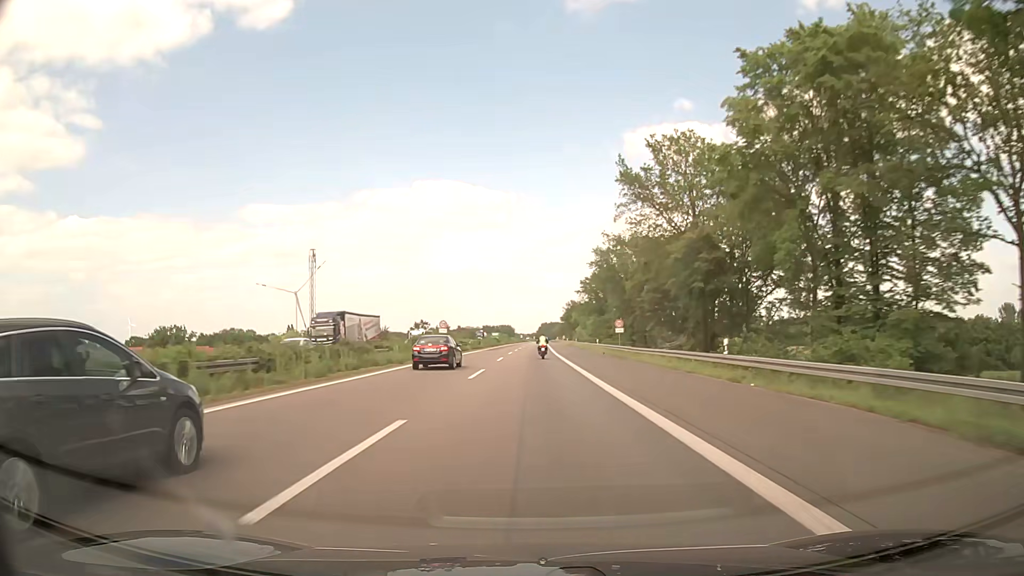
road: motorway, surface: asphalt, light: Day
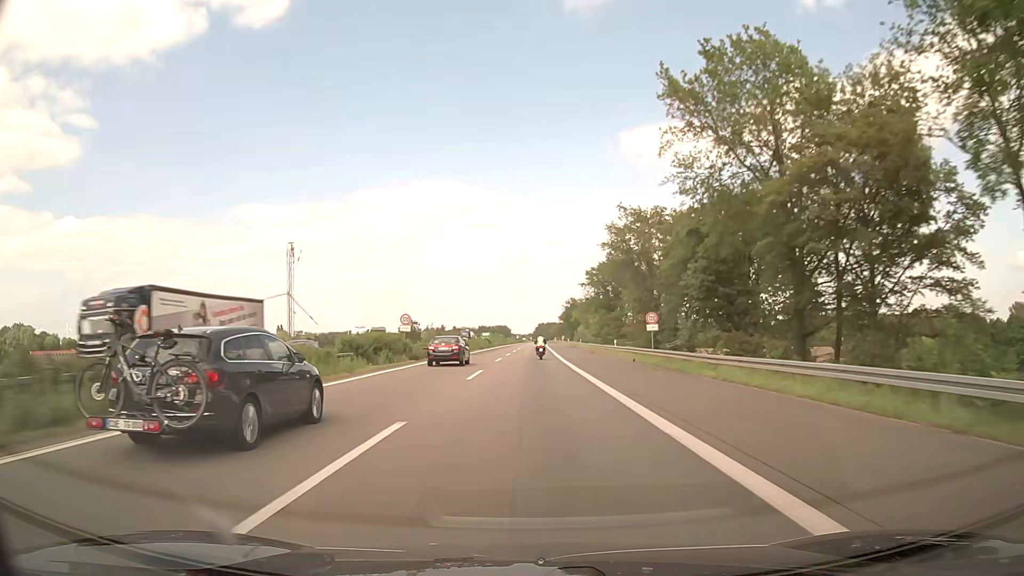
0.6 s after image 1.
(0.0, +18.3) m; 0°
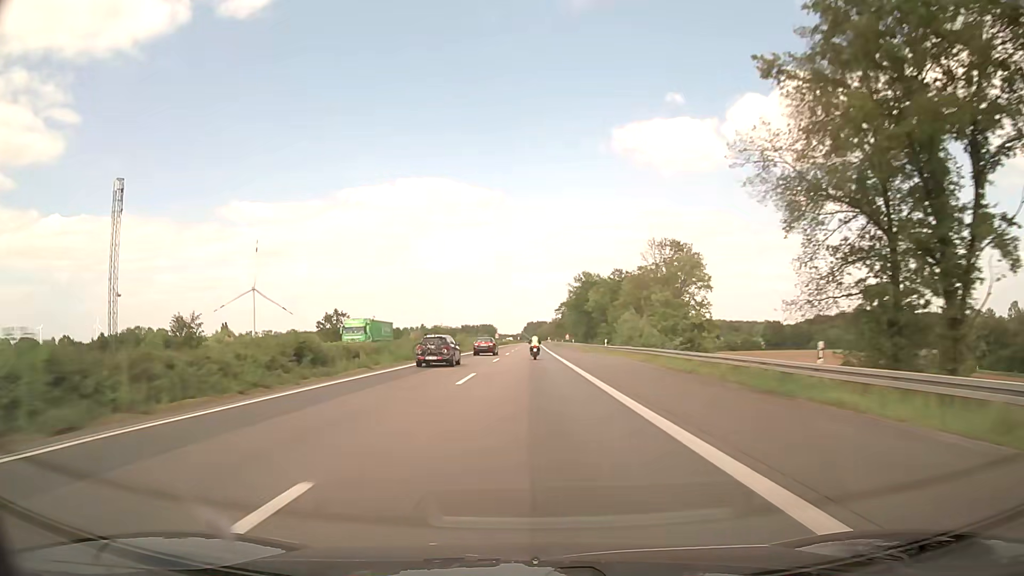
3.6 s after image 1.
(+0.9, +90.8) m; +1°
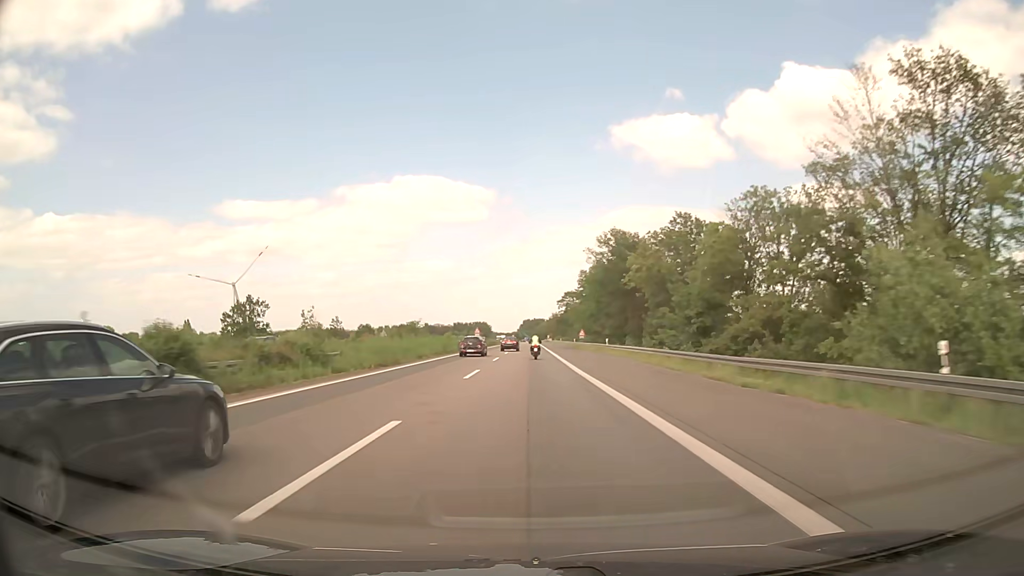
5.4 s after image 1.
(+0.2, +54.0) m; 0°
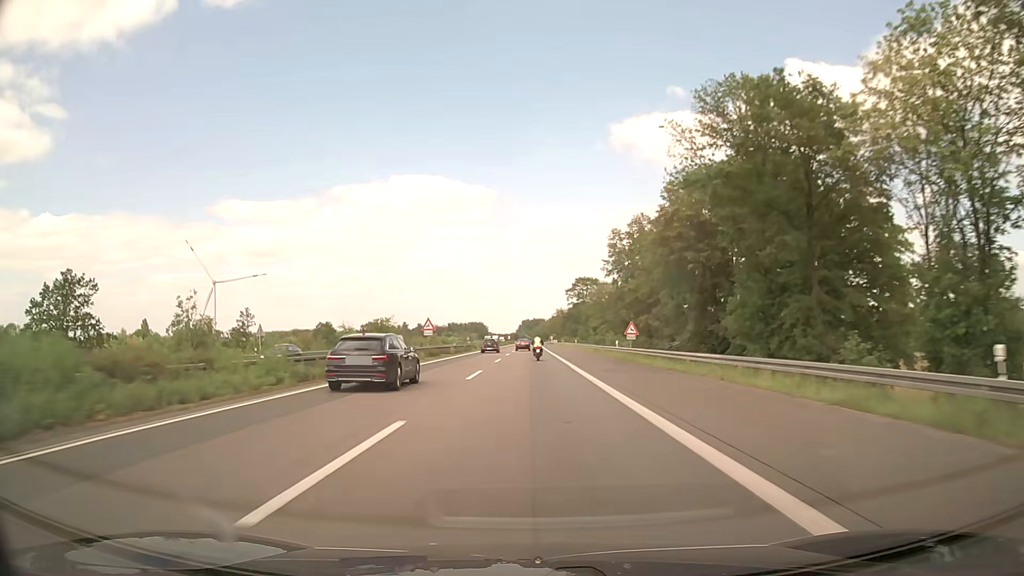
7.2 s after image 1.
(+0.1, +53.8) m; 0°
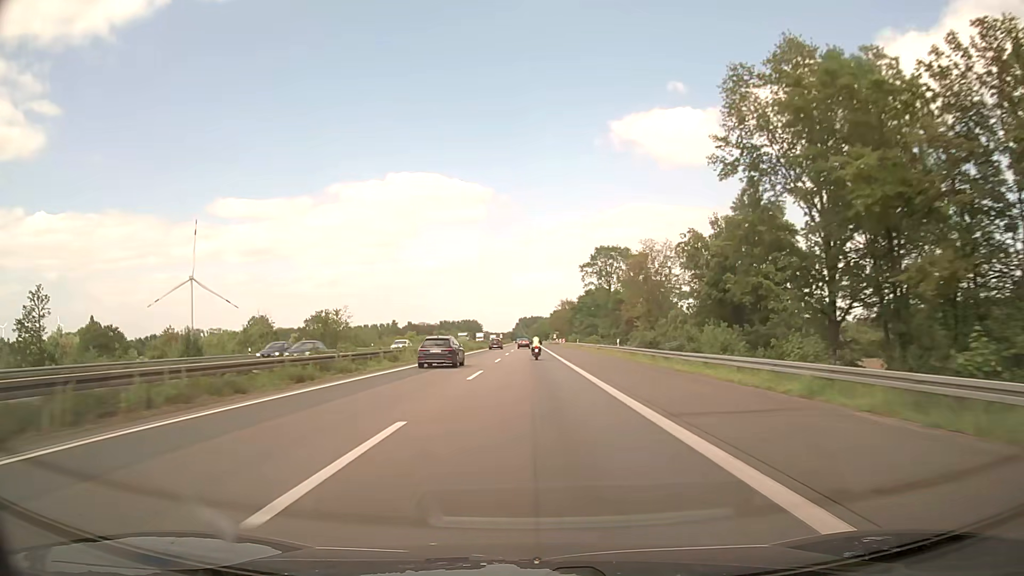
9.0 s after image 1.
(0.0, +53.6) m; 0°
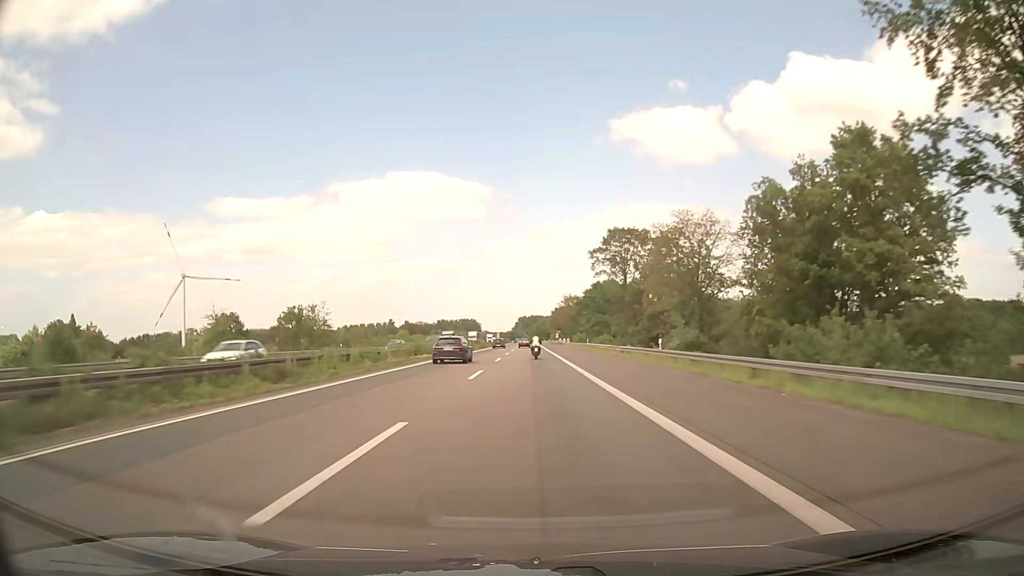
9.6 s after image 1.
(-0.1, +17.9) m; 0°
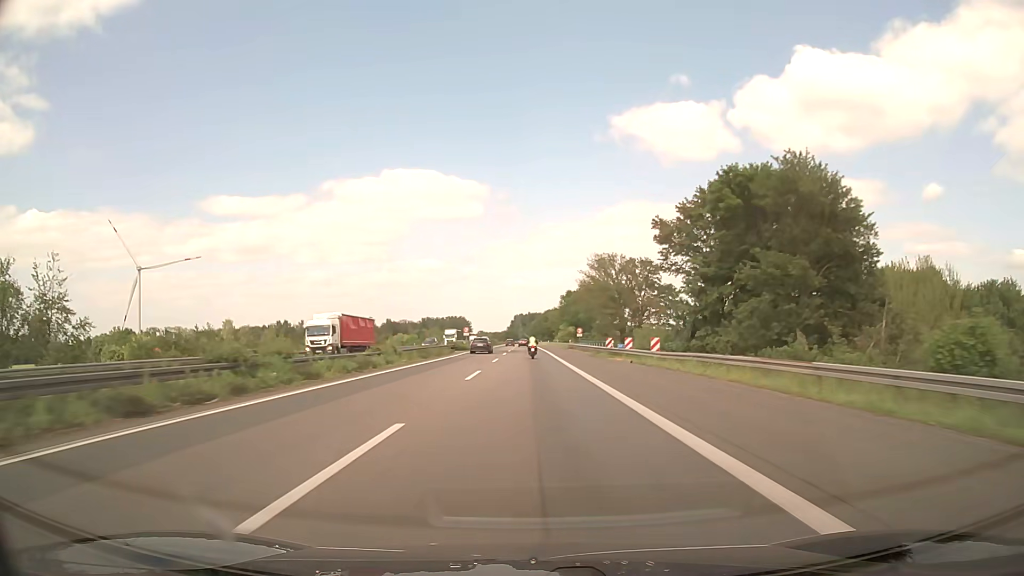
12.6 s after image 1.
(+0.3, +89.7) m; 0°
(0, +10) (0, +20) (0, +30) (0, +40) (0, +50) (0, +60) (0, +70) (0, +80) (0, +90) (0, +100) m
